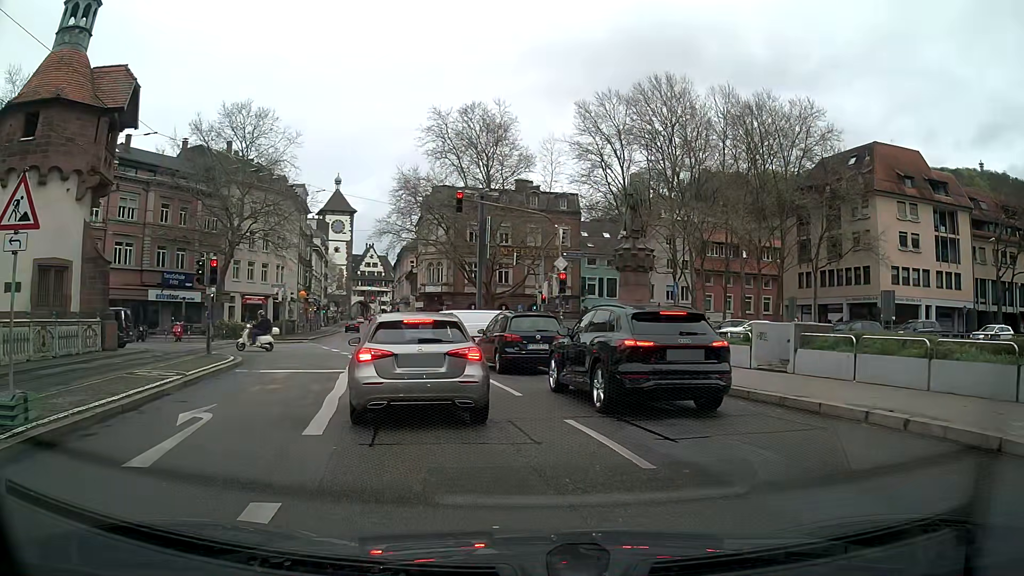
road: primary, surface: asphalt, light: Day
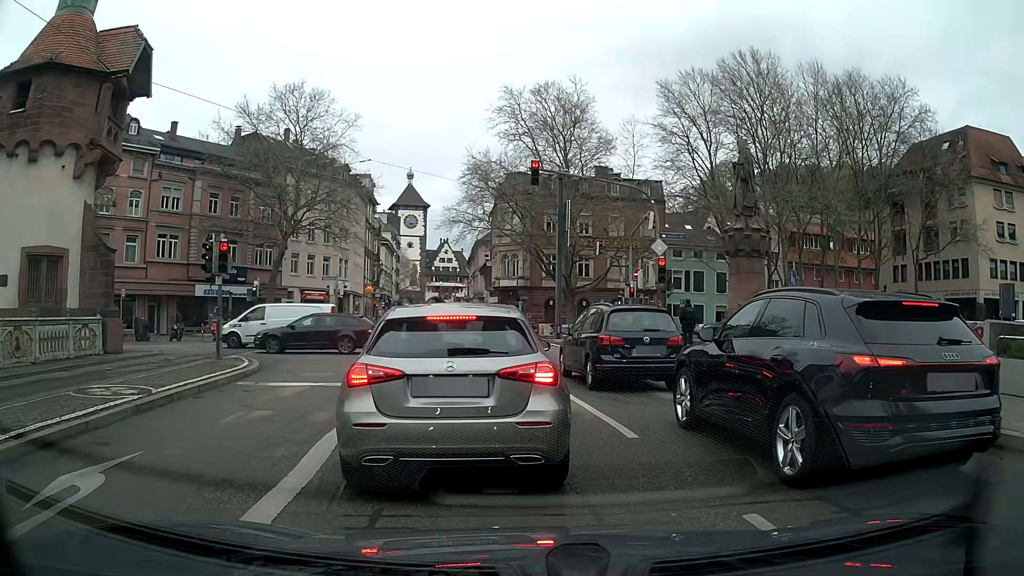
(-0.3, +4.4) m; -7°
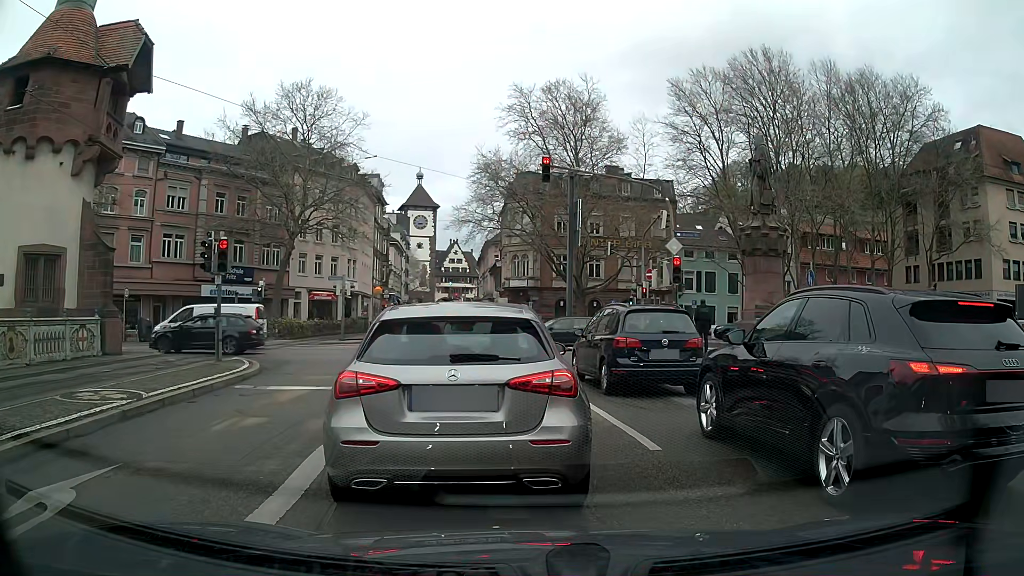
(0.0, +0.6) m; 0°
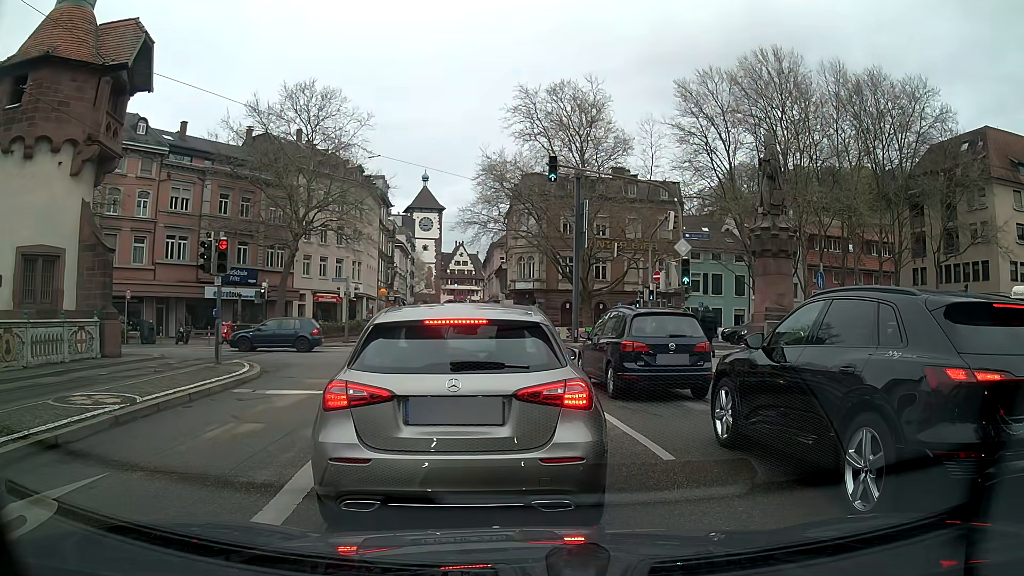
(0.0, +0.4) m; 0°
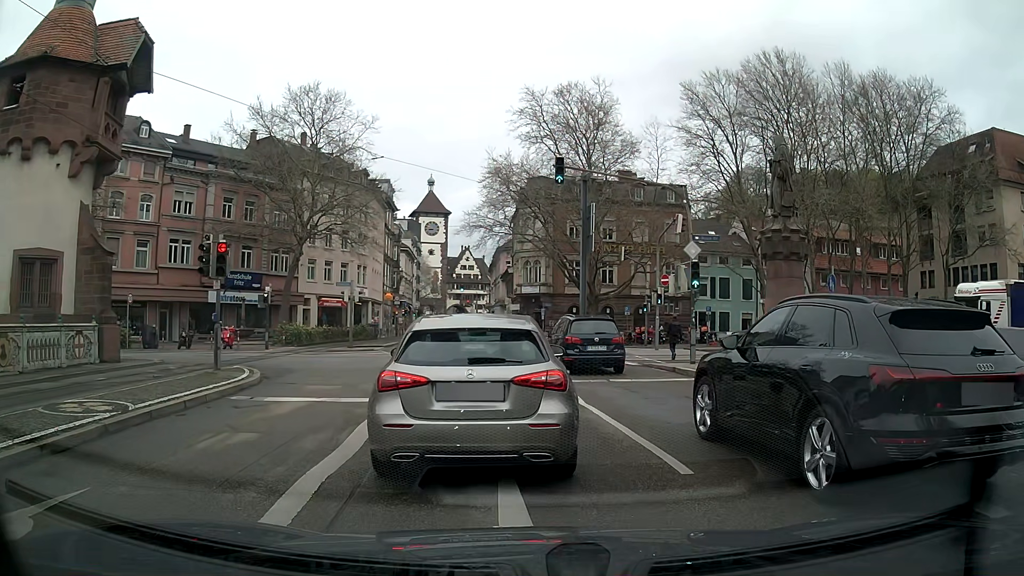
(0.0, +0.5) m; 0°
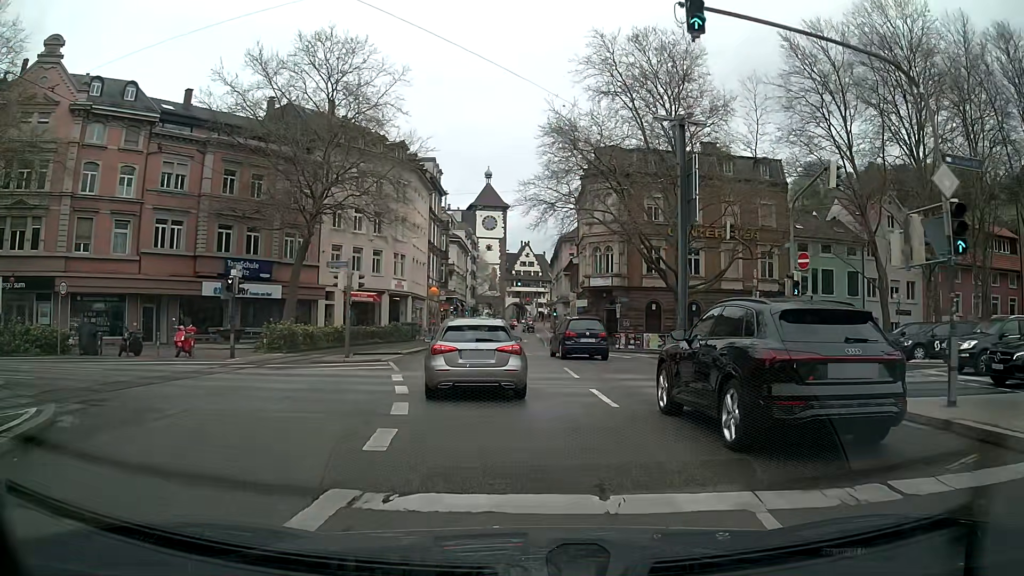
(-0.9, +11.4) m; -7°
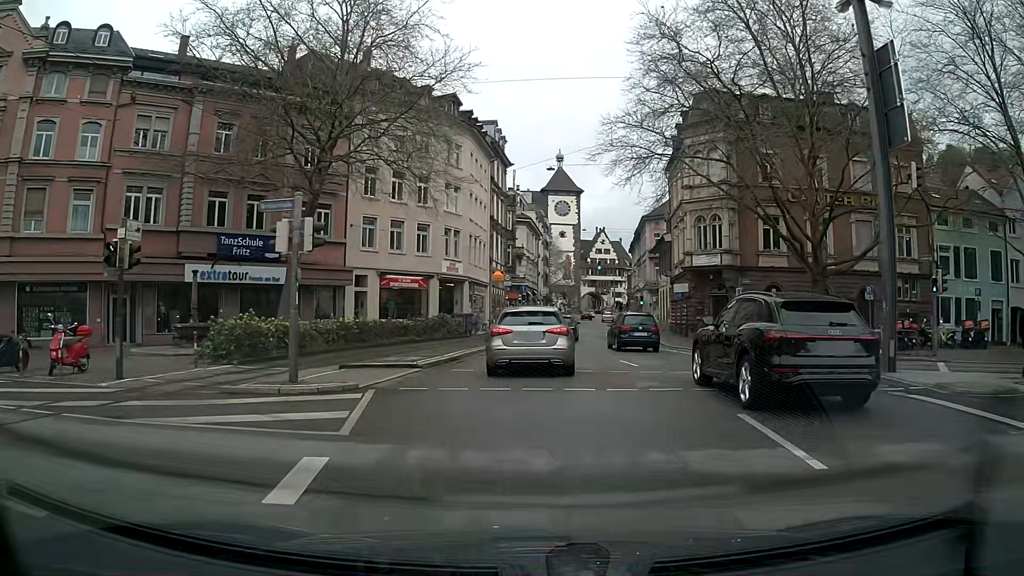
(-0.6, +11.4) m; -7°
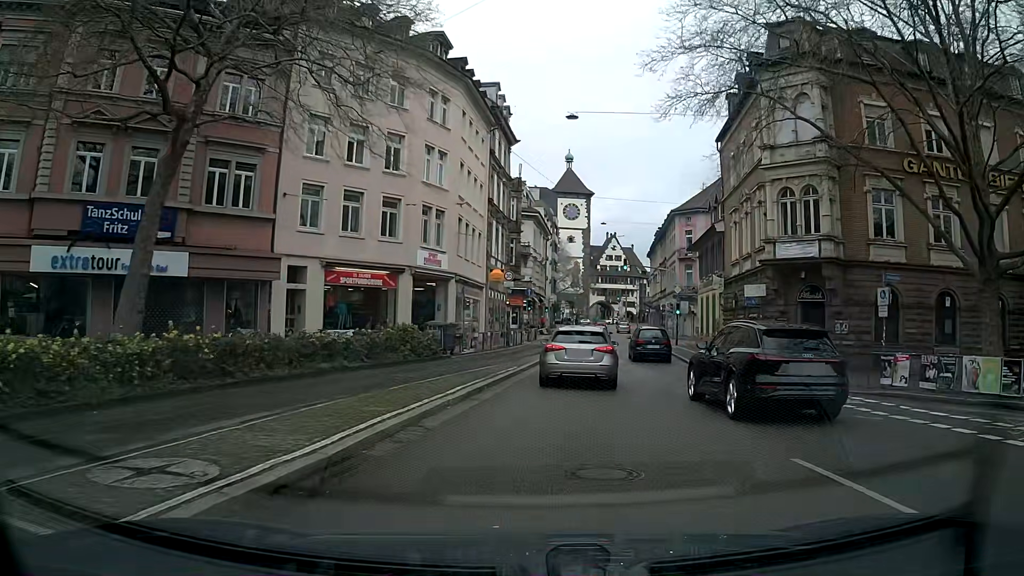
(-0.1, +13.1) m; -1°
(0, +10) (+1, +20) (+3, +30) (+4, +40) (+5, +50) (+6, +60) (+7, +70) (+9, +79) (+10, +89) (+11, +99) m
